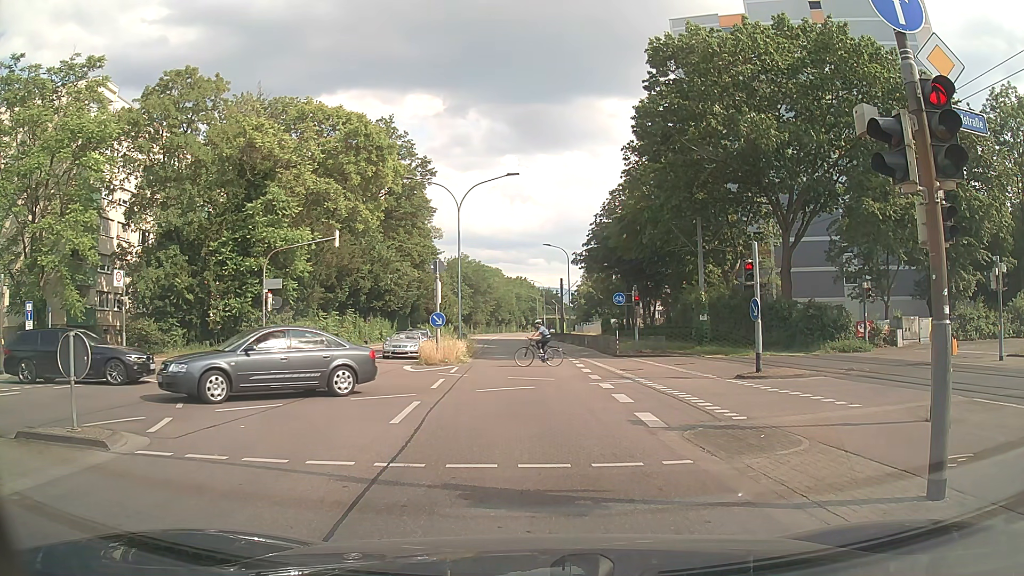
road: secondary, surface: asphalt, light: Day
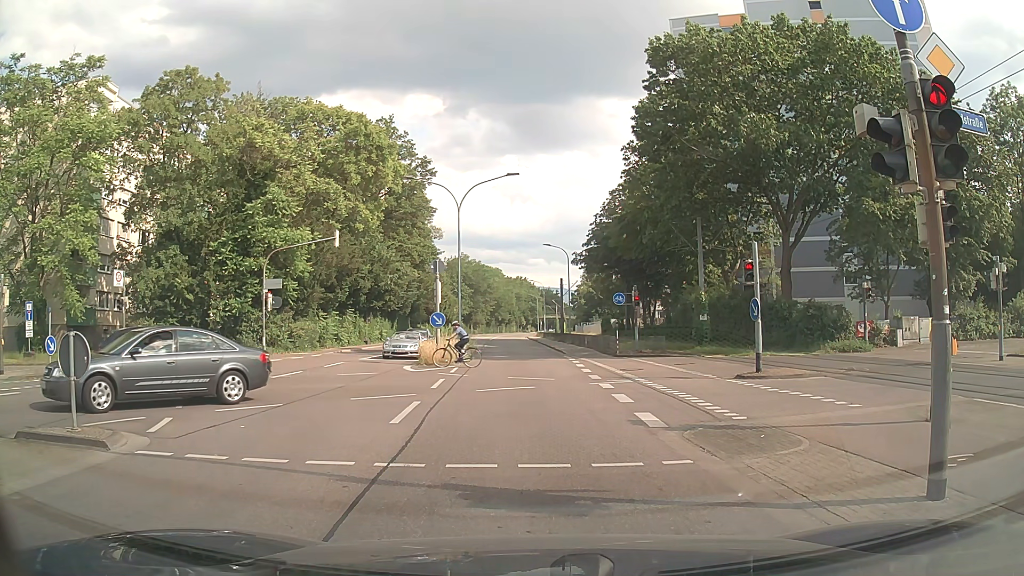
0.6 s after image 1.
(0.0, 0.0) m; 0°
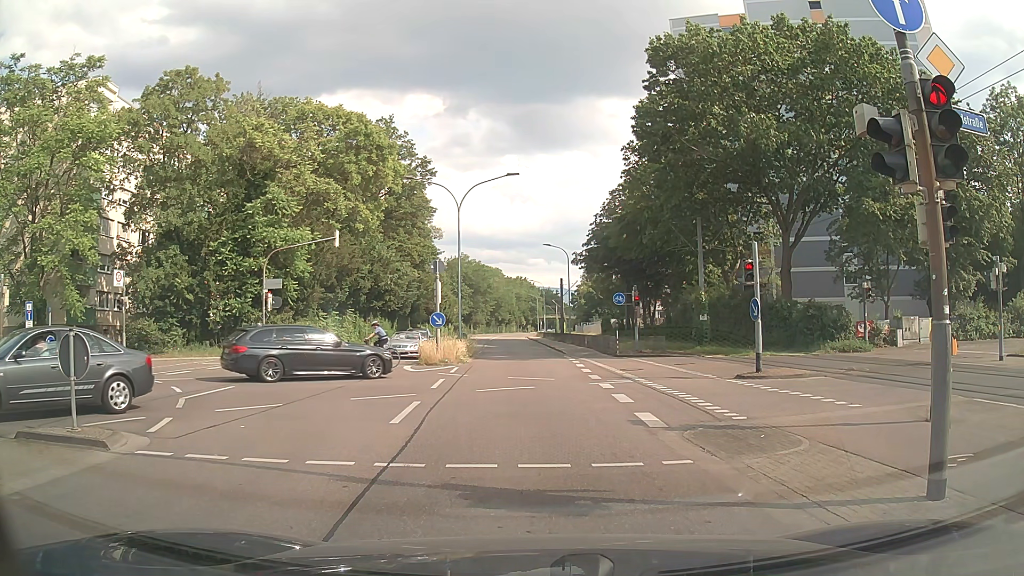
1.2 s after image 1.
(0.0, 0.0) m; 0°
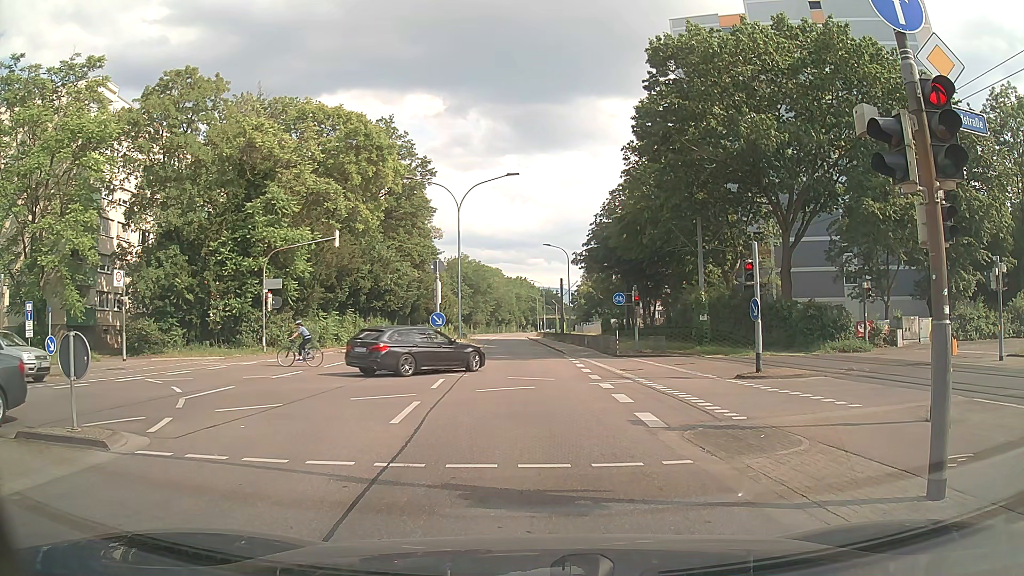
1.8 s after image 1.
(0.0, 0.0) m; 0°
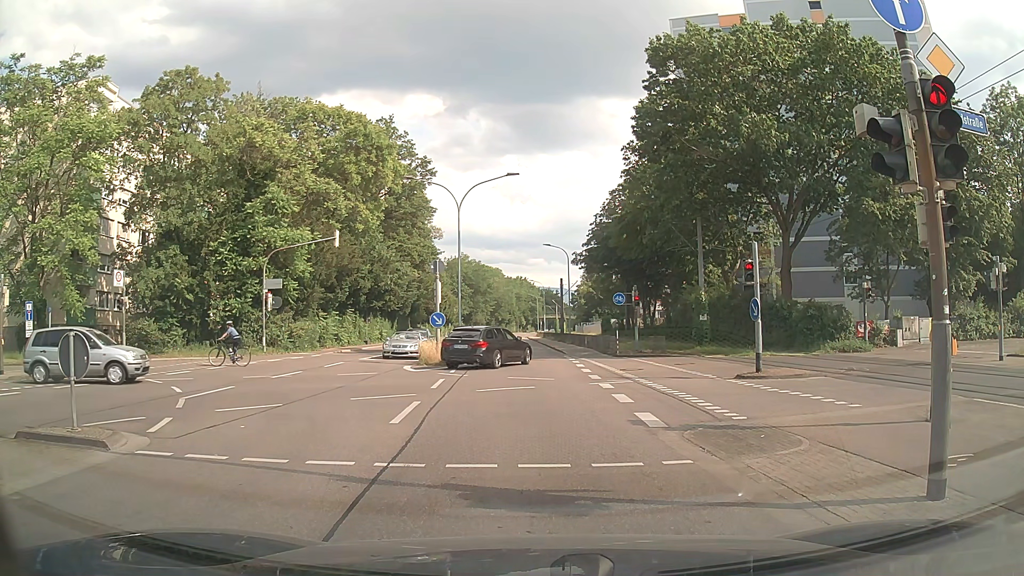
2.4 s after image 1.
(0.0, 0.0) m; 0°
